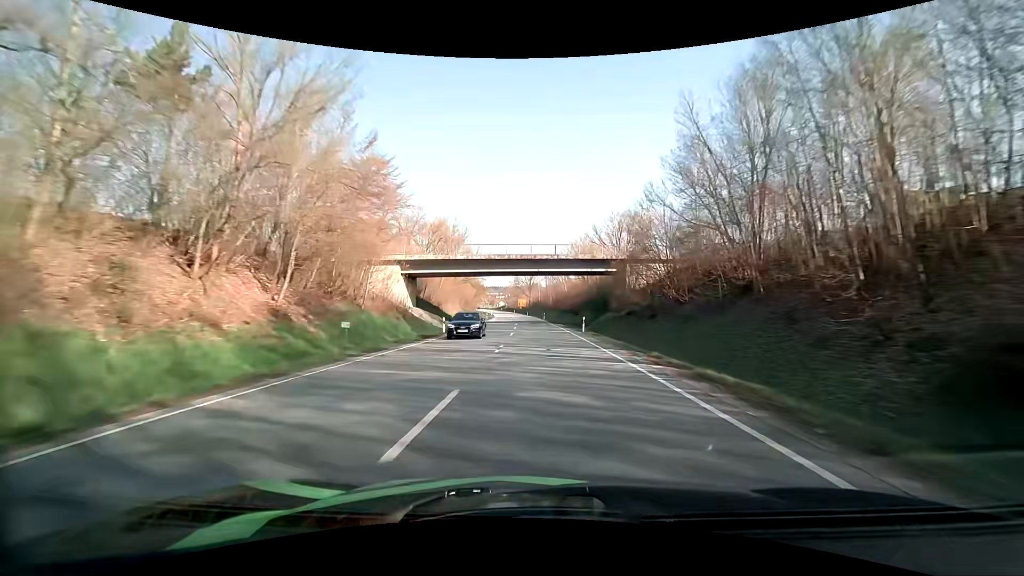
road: primary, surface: asphalt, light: Day
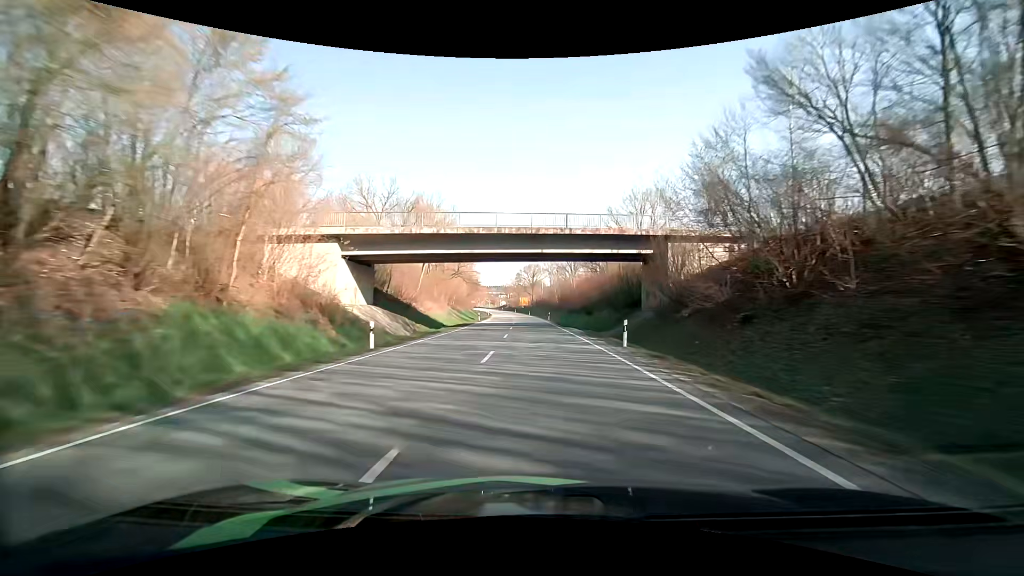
(0.0, +15.6) m; 0°
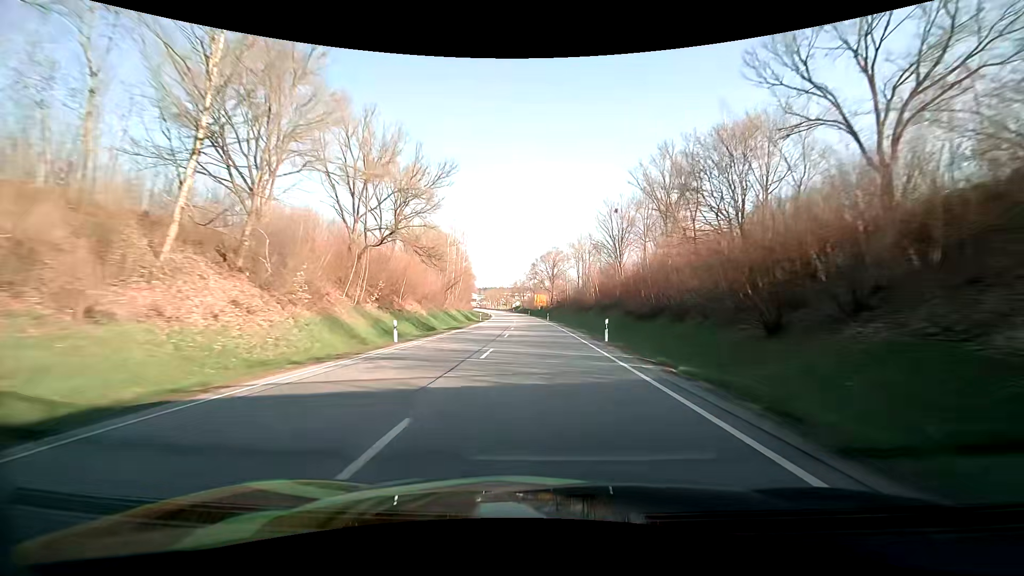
(-1.1, +46.7) m; -5°
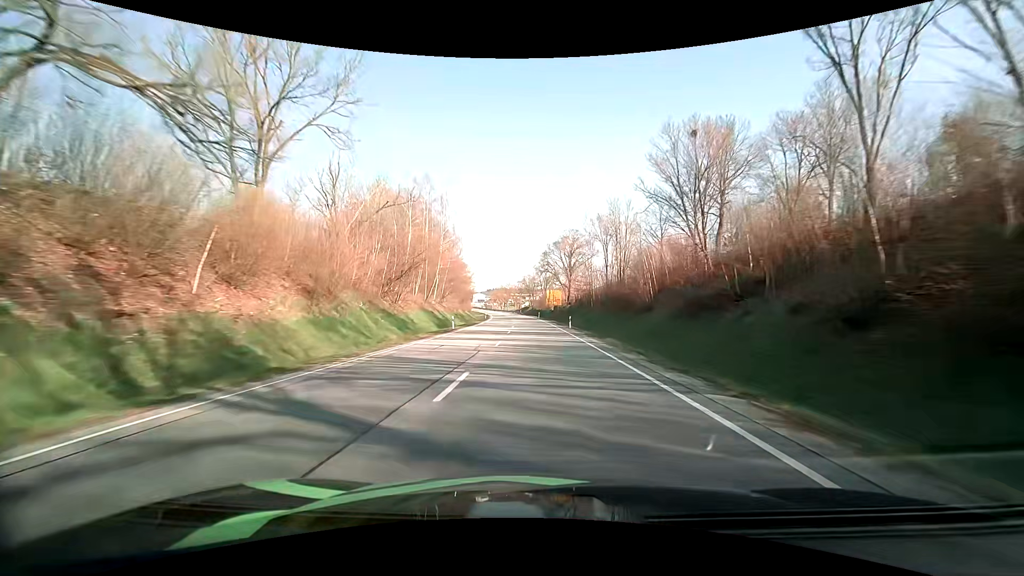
(+1.0, +30.8) m; +1°
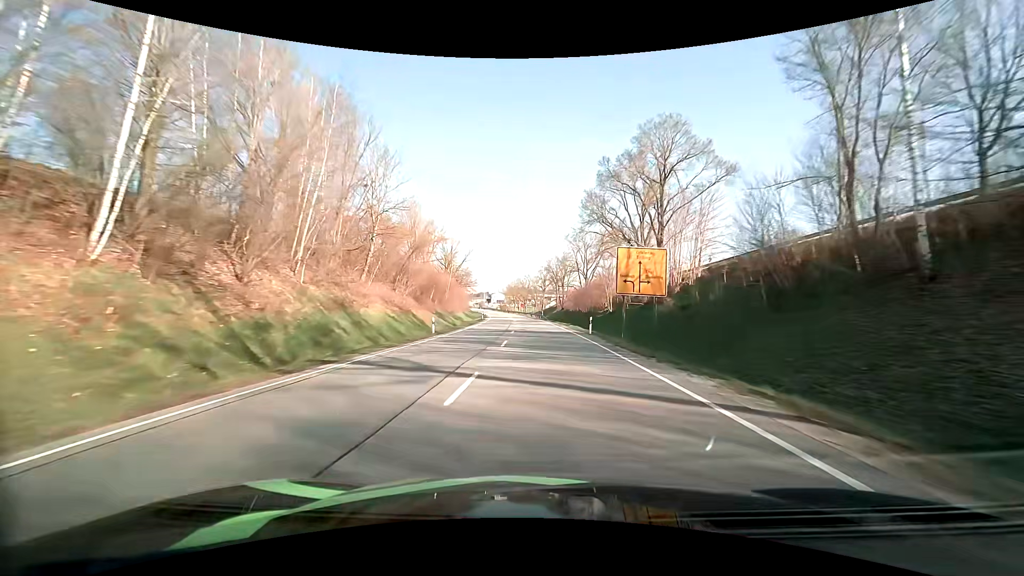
(-1.6, +60.4) m; -3°
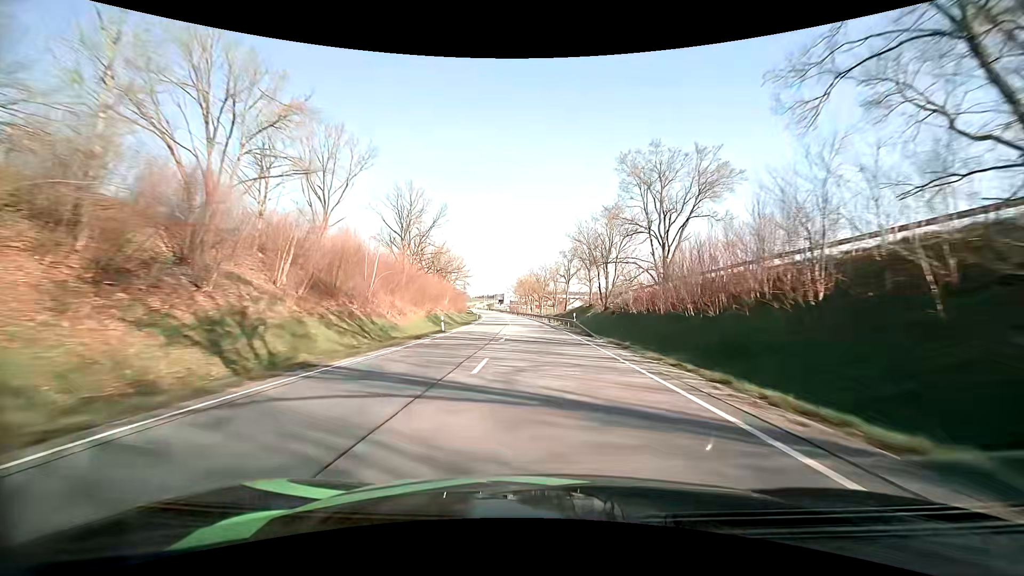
(-0.9, +44.5) m; -2°
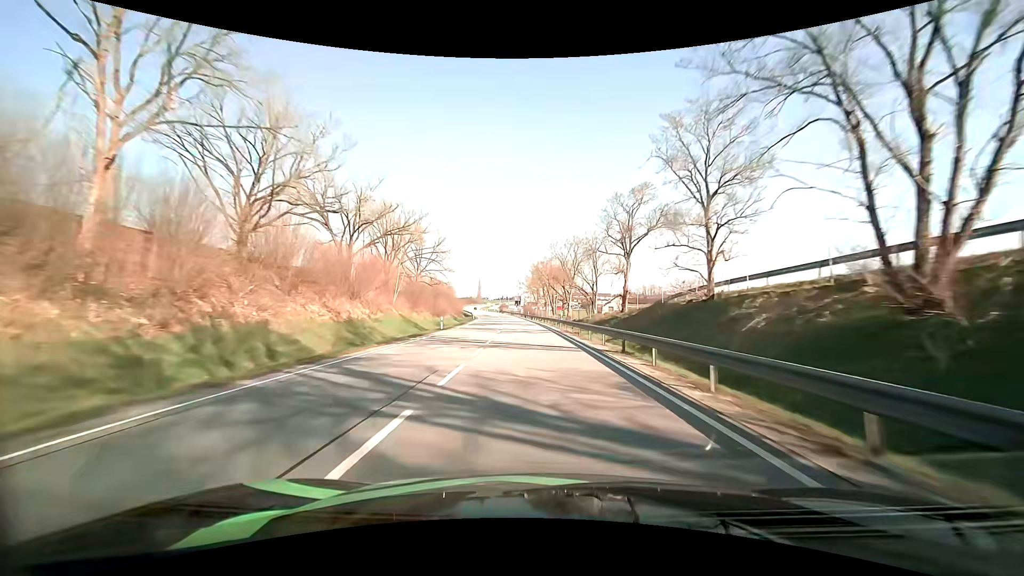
(-0.9, +44.4) m; -2°
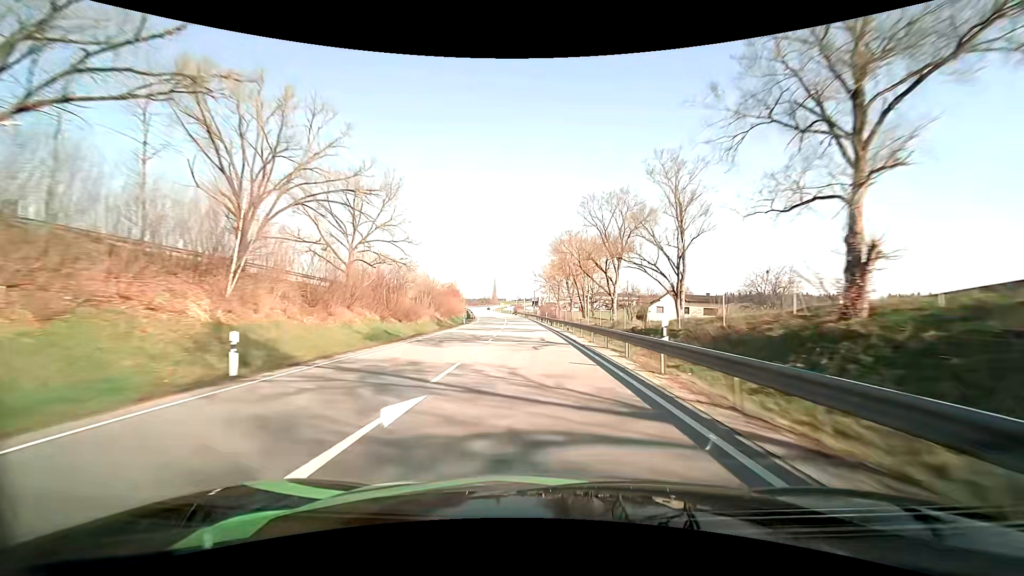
(-0.5, +29.7) m; -2°
(0, +10) (0, +20) (0, +30) (-1, +40) (-1, +50) (-2, +60) (-3, +70) (-3, +80) (-4, +90) (-5, +100) m
